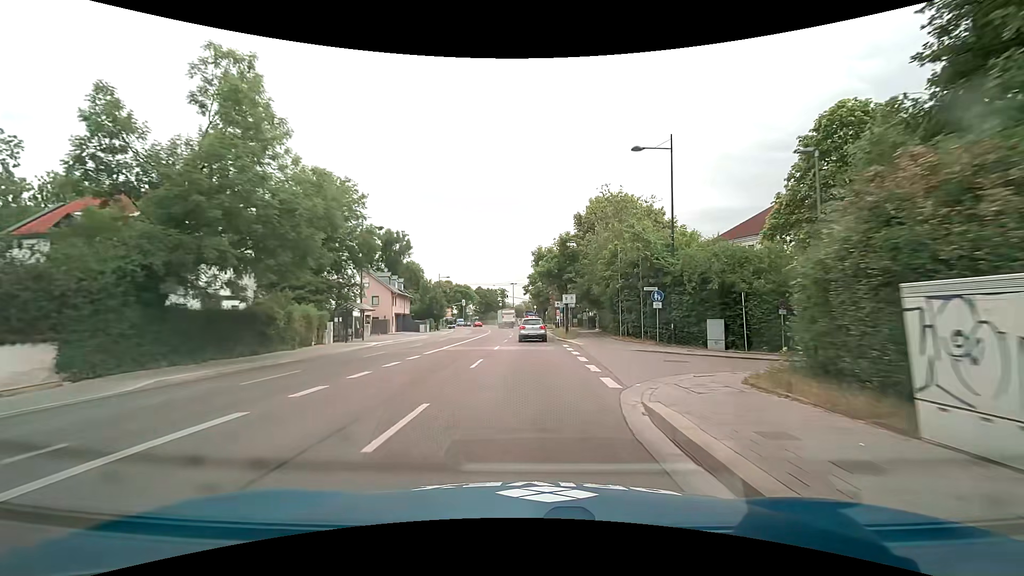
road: secondary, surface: asphalt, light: Day
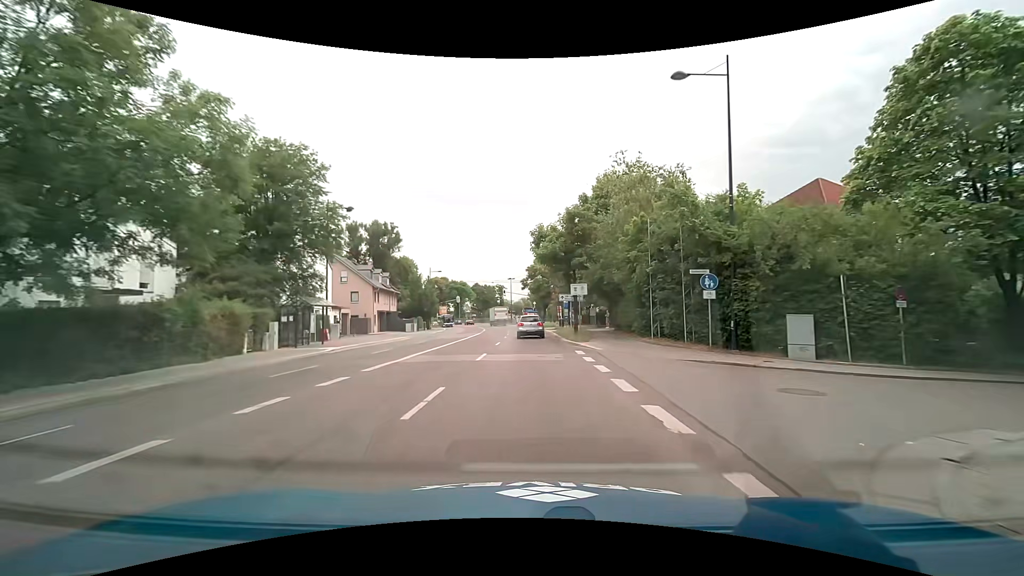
(0.0, +7.6) m; 0°
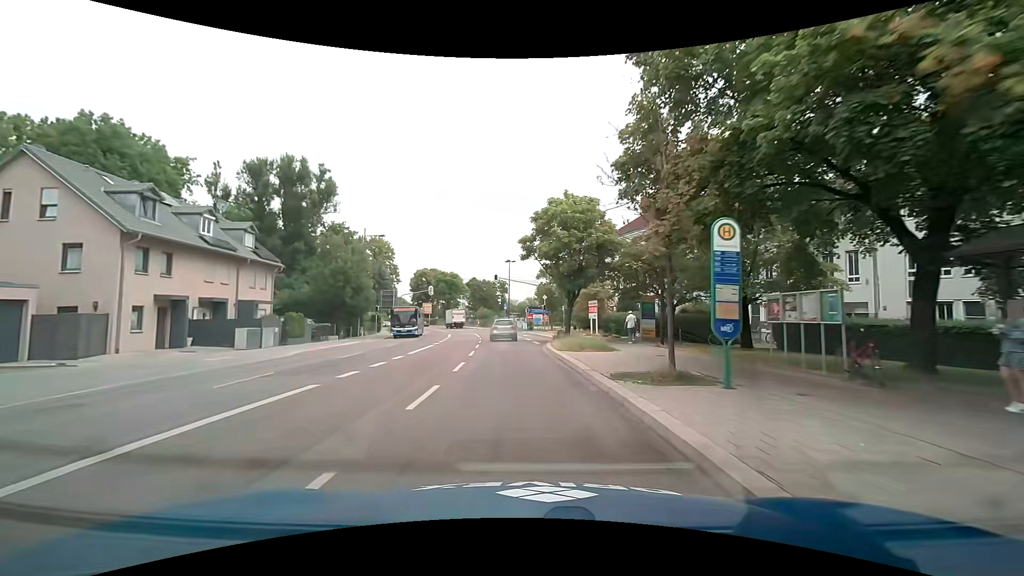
(+0.2, +38.0) m; -1°
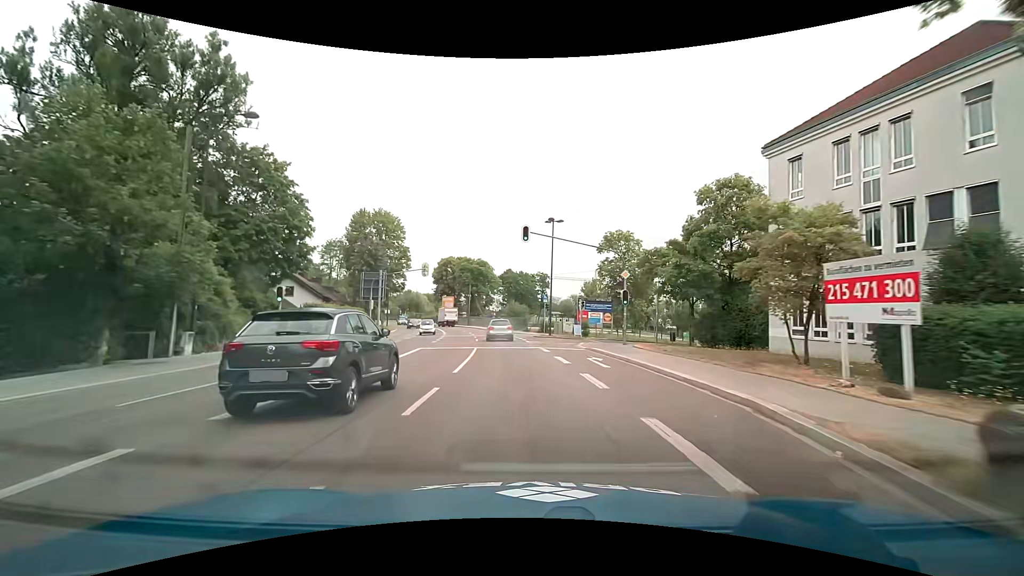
(-0.9, +30.6) m; -4°
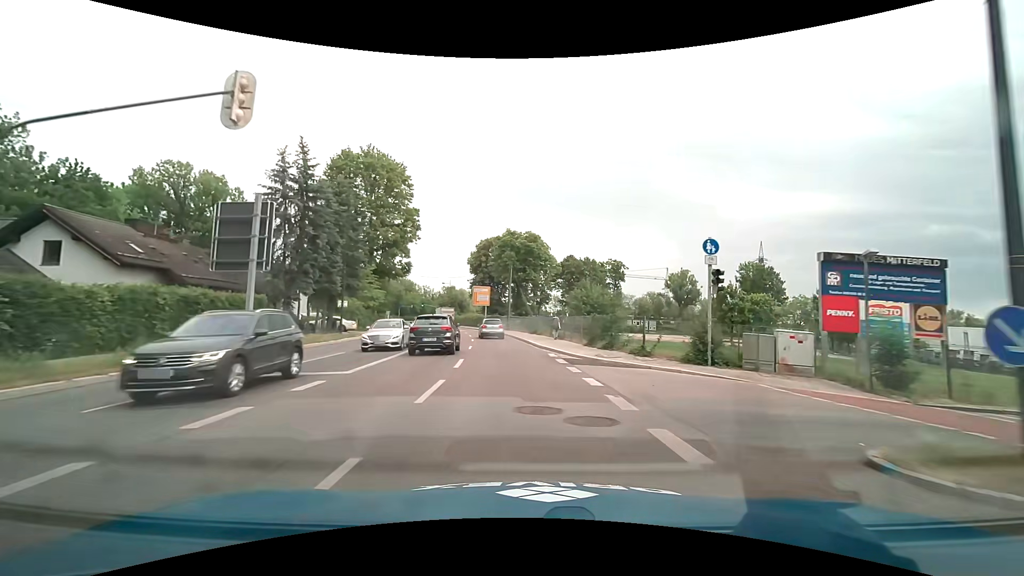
(-2.0, +38.5) m; -6°
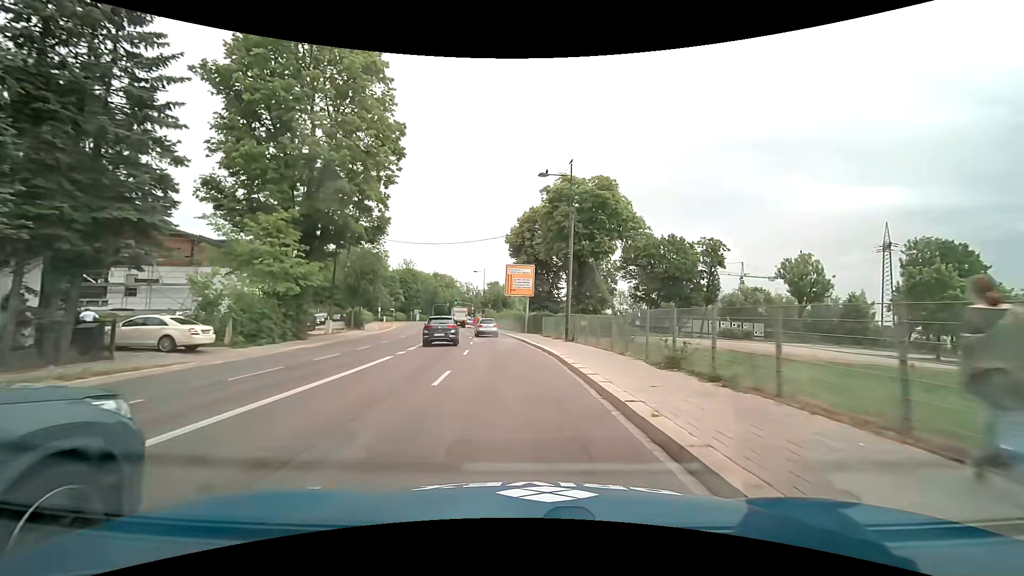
(-1.7, +31.3) m; -6°
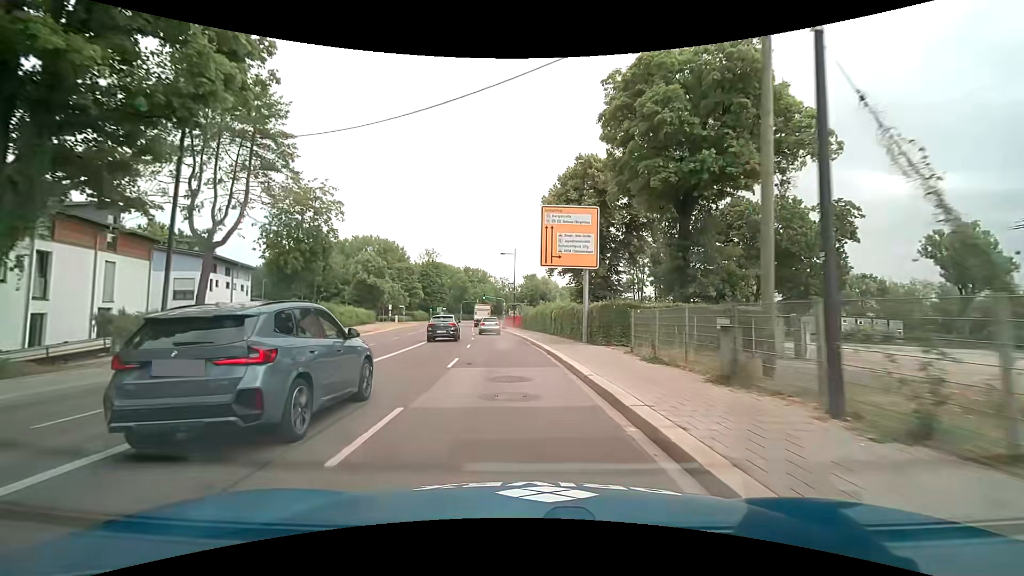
(-0.9, +23.6) m; -5°
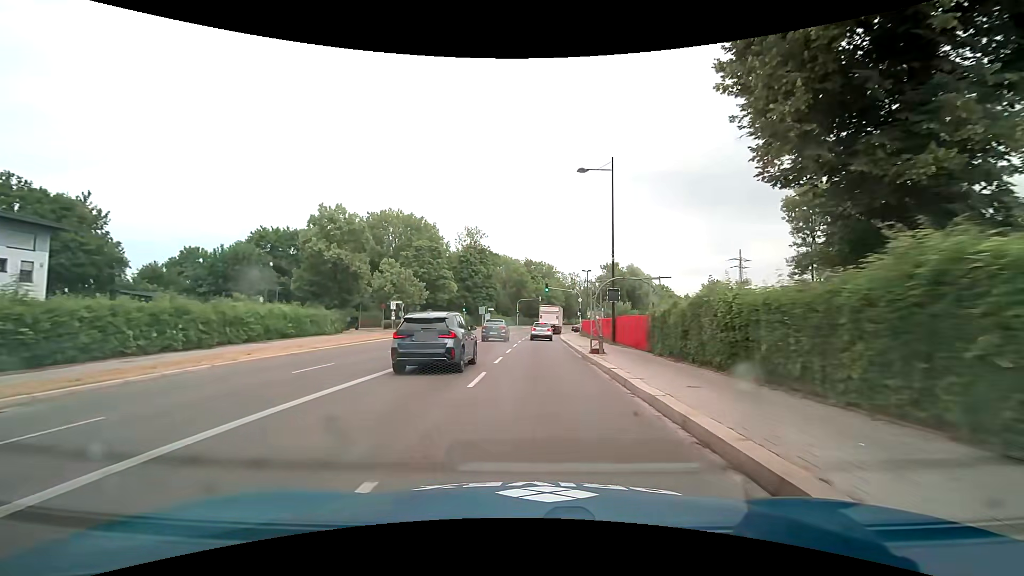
(-2.9, +39.6) m; -8°
(0, +10) (-1, +20) (-1, +30) (-1, +40) (-1, +50) (-1, +60) (0, +70) (+1, +80) (+3, +90) (+5, +100) m
